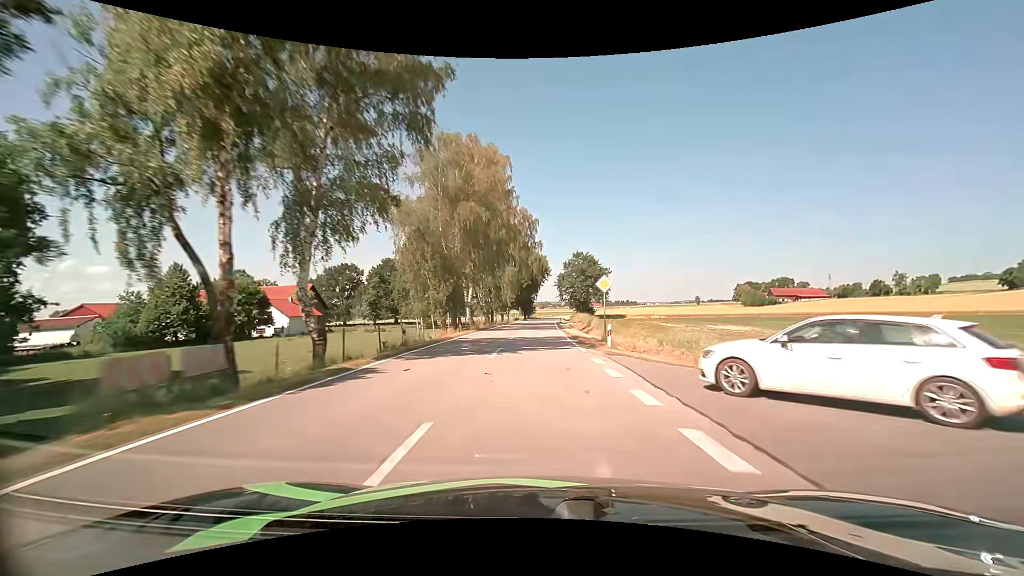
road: tertiary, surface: asphalt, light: Day
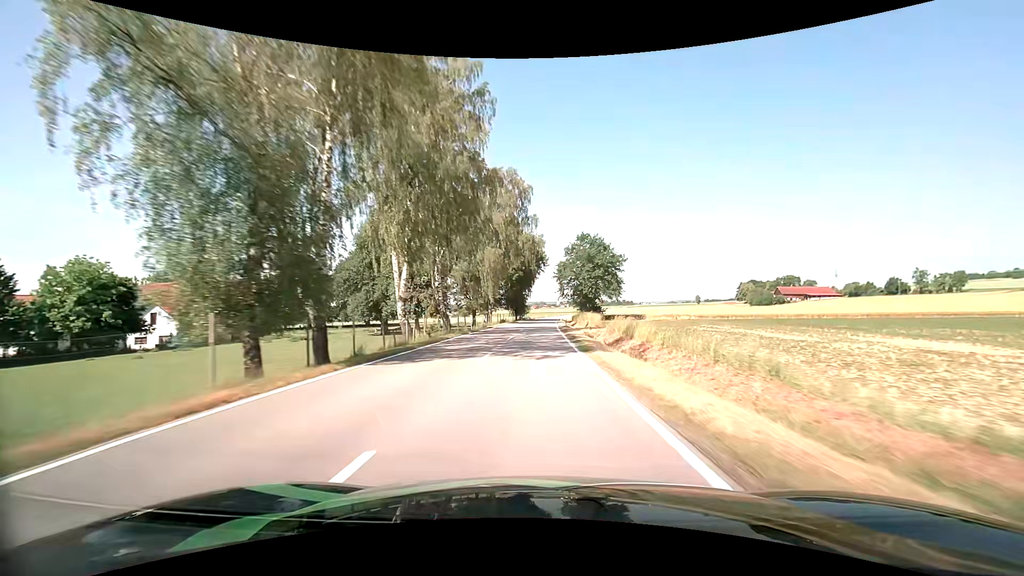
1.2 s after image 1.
(+0.1, +26.3) m; +1°
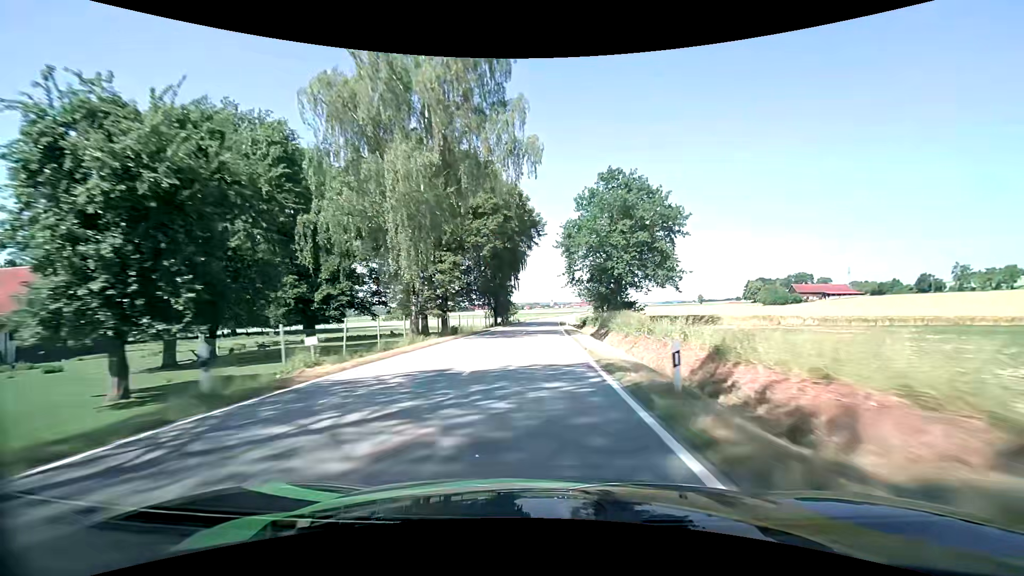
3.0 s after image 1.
(+0.1, +39.7) m; 0°
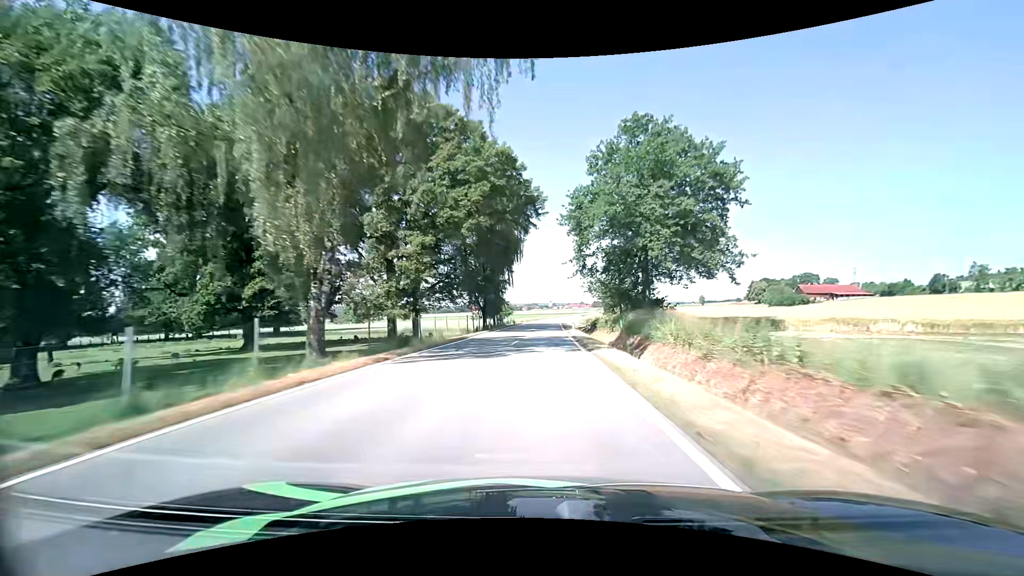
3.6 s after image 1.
(0.0, +13.3) m; 0°
(0, +10) (0, +20) (0, +30) (0, +40) (+1, +50) (+1, +60) (+1, +70) (+2, +80) (+2, +90) (+3, +100) m
